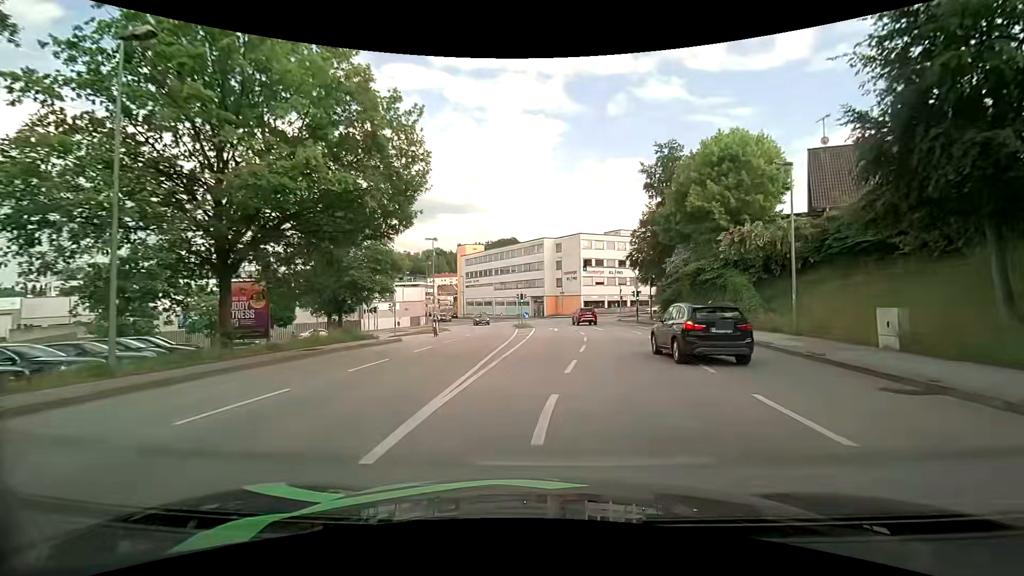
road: tertiary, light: Day
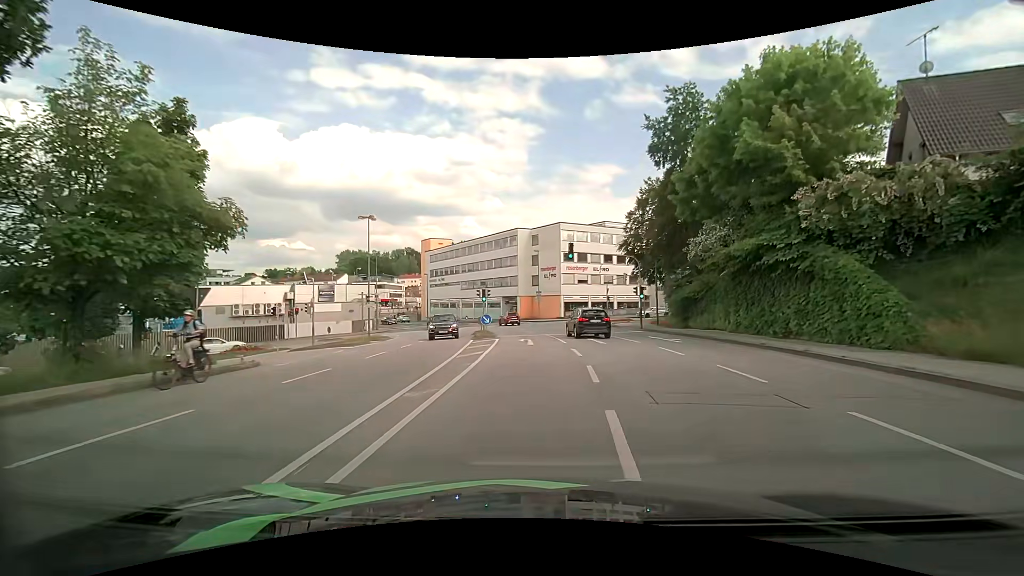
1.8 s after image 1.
(+0.3, +13.3) m; +2°
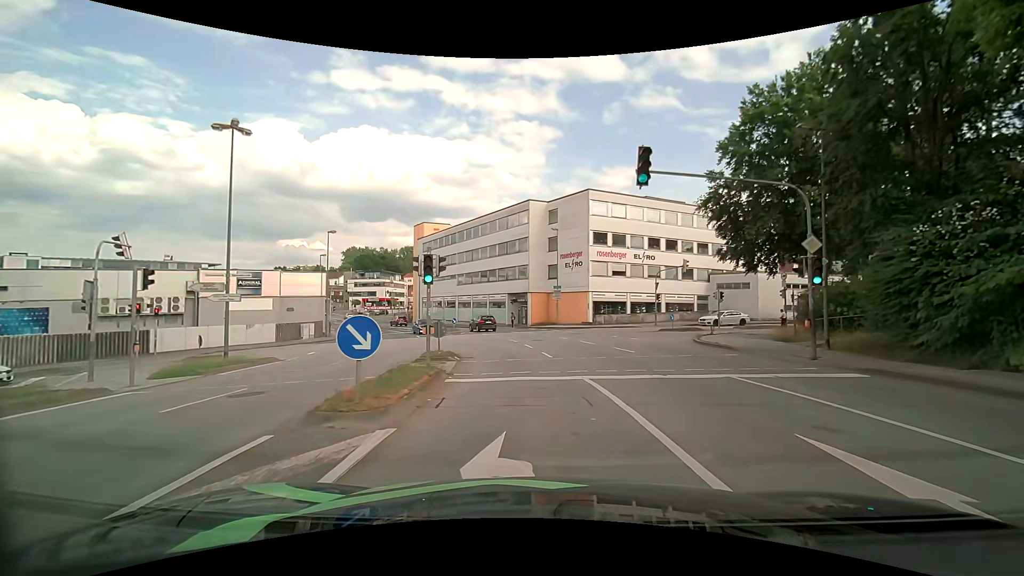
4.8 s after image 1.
(-0.2, +20.6) m; -1°
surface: asphalt
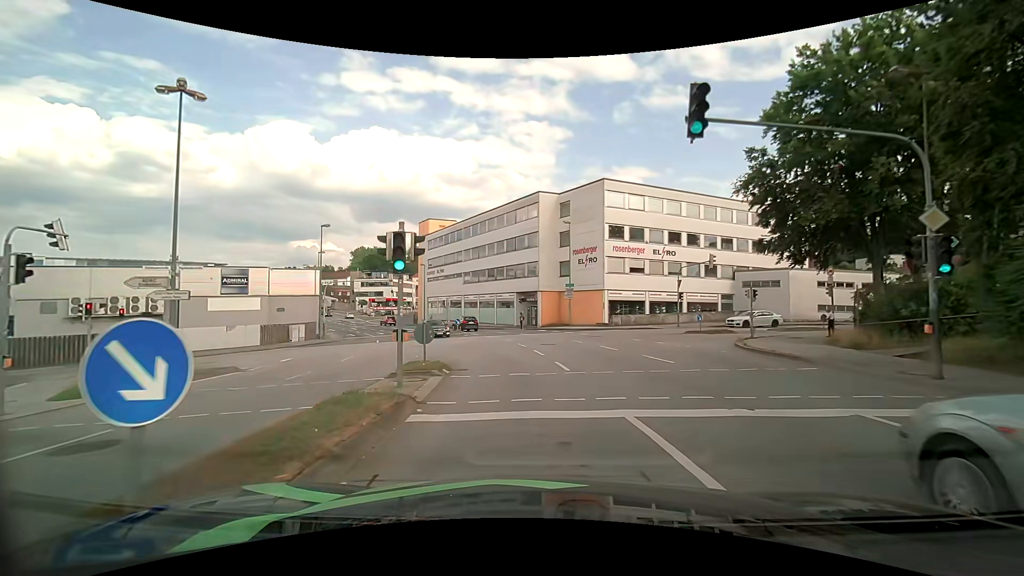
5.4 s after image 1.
(-0.1, +4.0) m; -2°
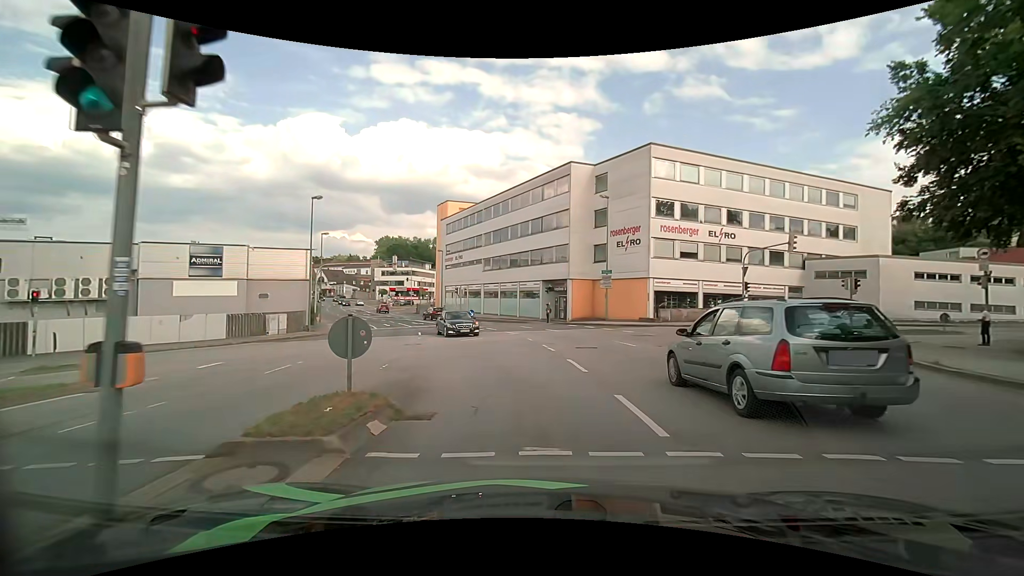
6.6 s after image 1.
(-0.2, +7.6) m; -3°
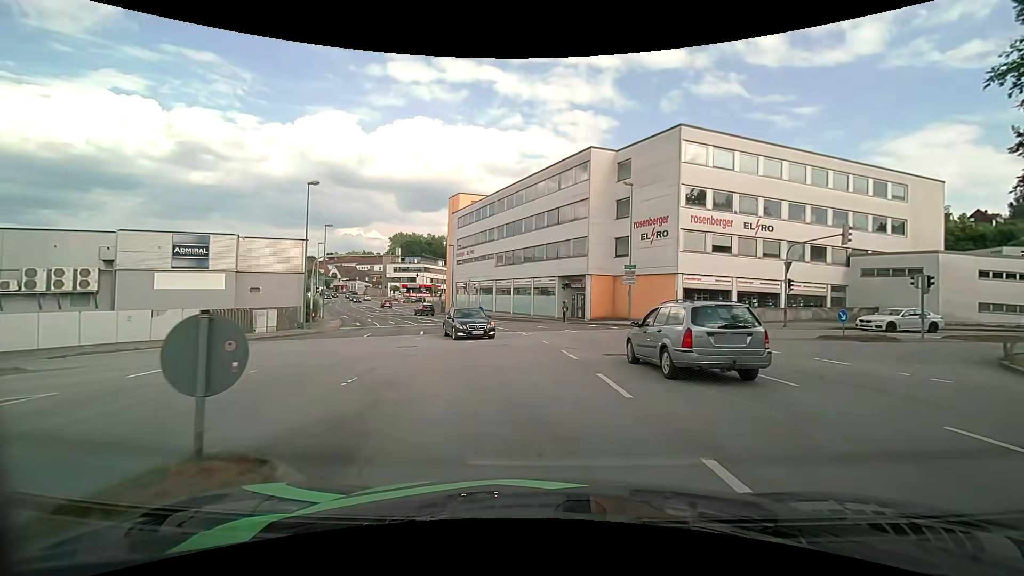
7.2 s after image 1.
(0.0, +3.4) m; 0°
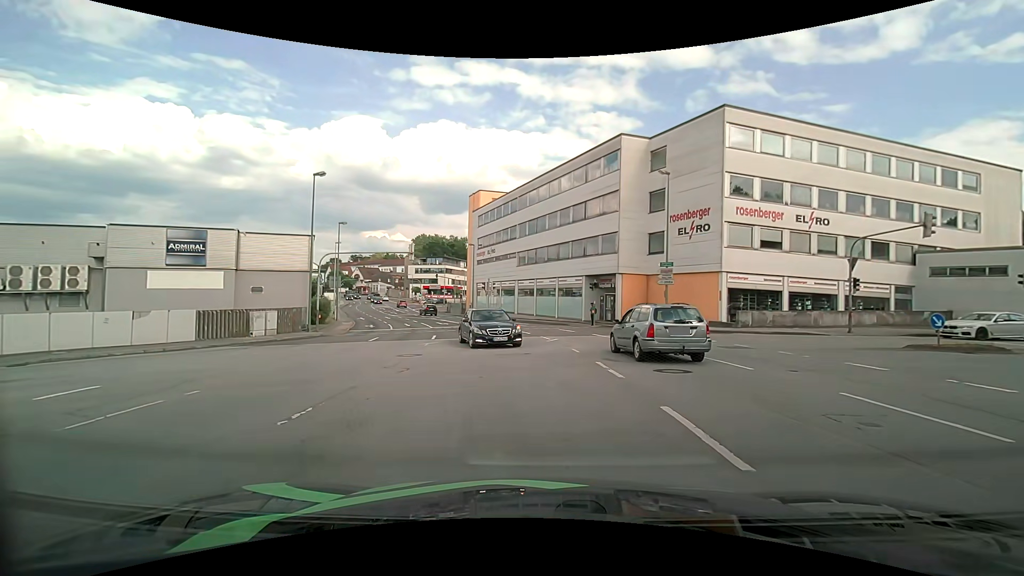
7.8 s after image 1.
(-0.1, +3.2) m; -3°
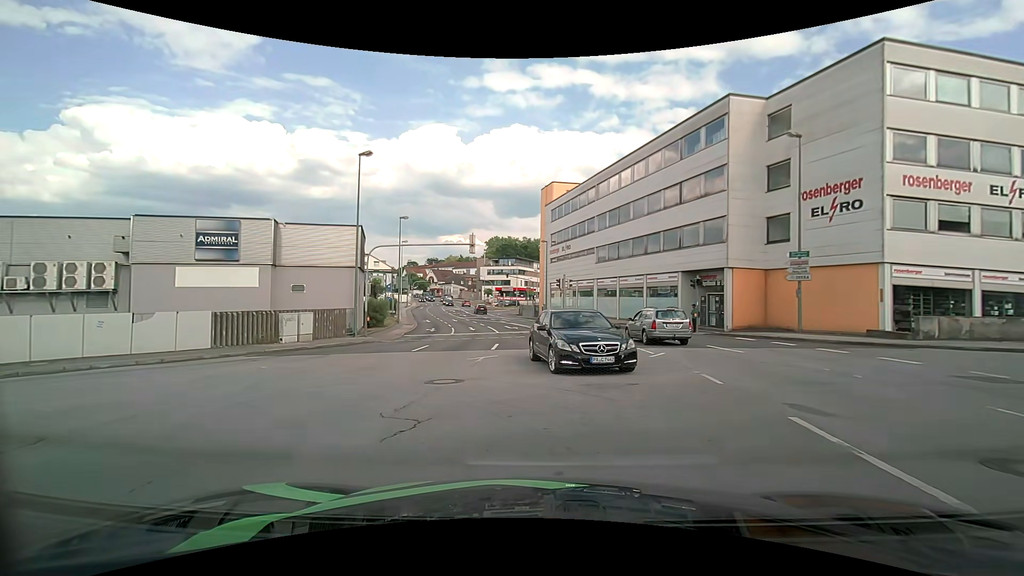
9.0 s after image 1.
(-0.4, +5.8) m; -8°
(-2, +10) (-11, +13) (-20, +11) (-30, +8) (-39, +5) (-49, +2) (-58, -1) (-68, -4) (-77, -7) (-87, -10) m
